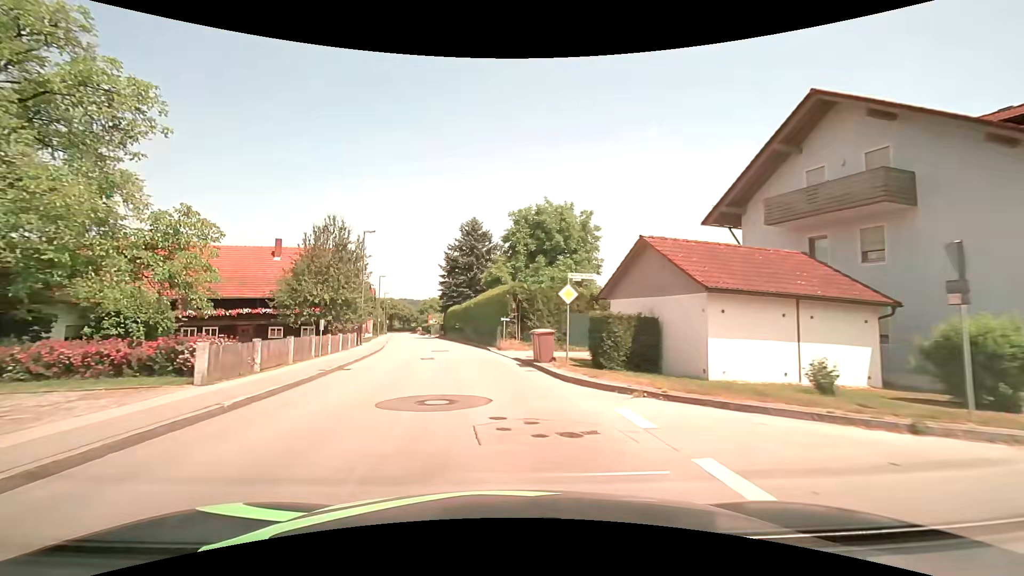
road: unclassified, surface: asphalt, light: Day
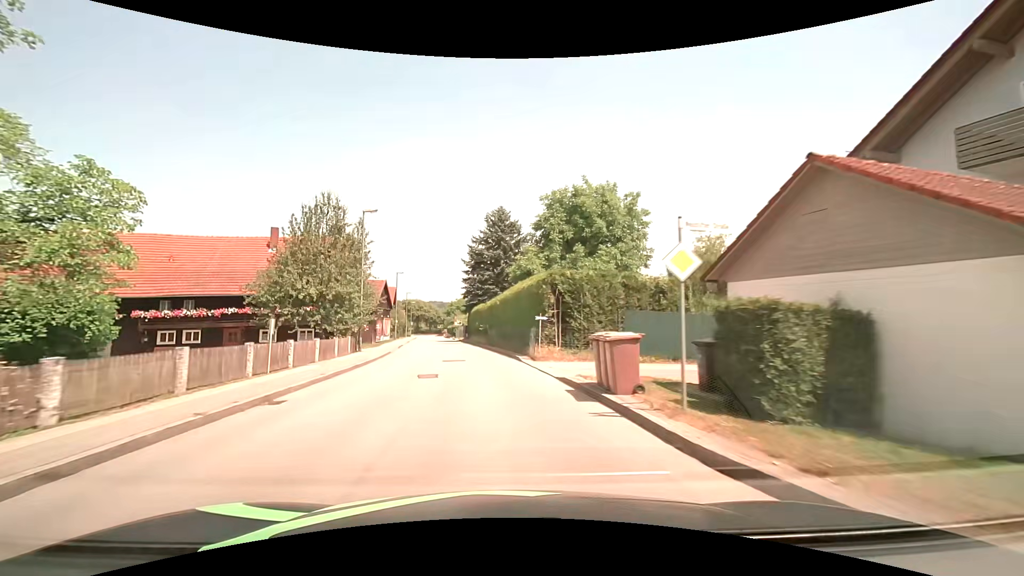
(-0.2, +7.4) m; -3°
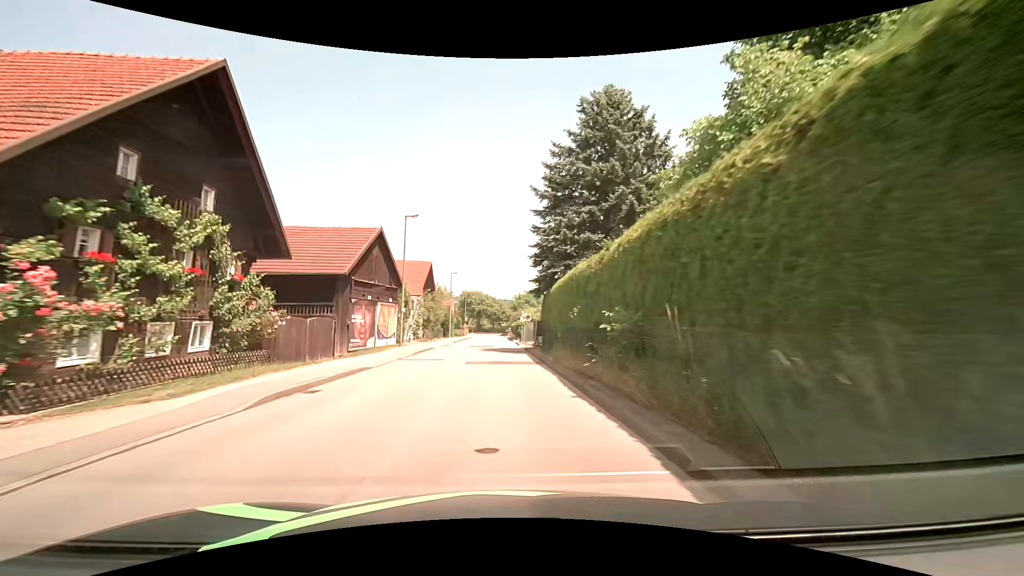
(-2.6, +29.8) m; -9°
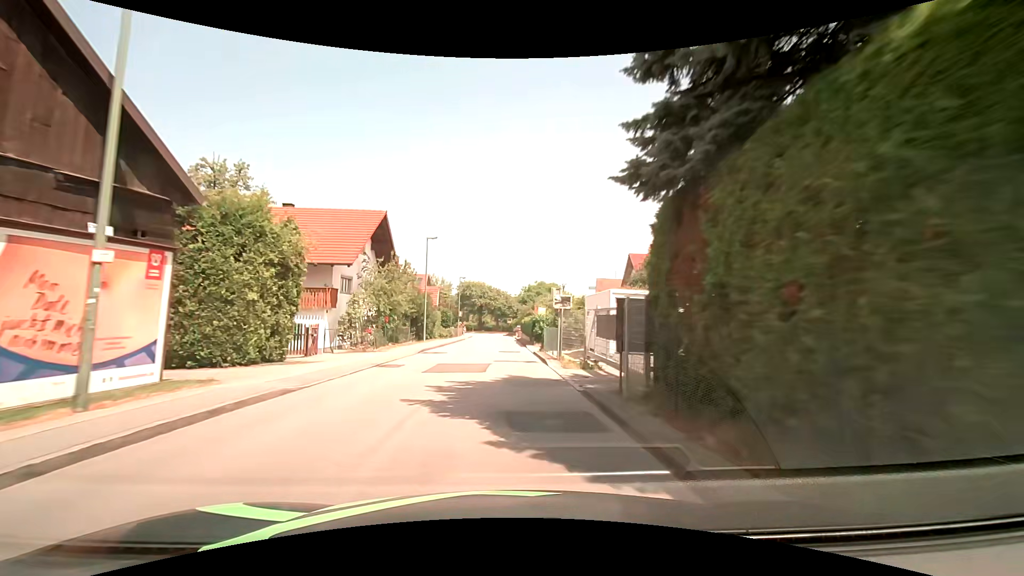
(-0.2, +22.8) m; -1°
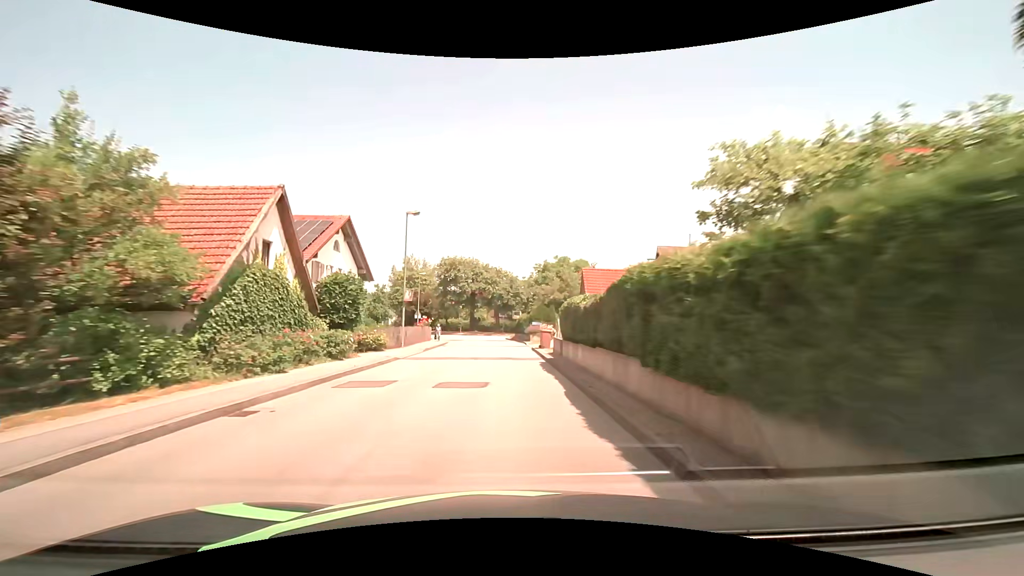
(-0.2, +38.2) m; 0°
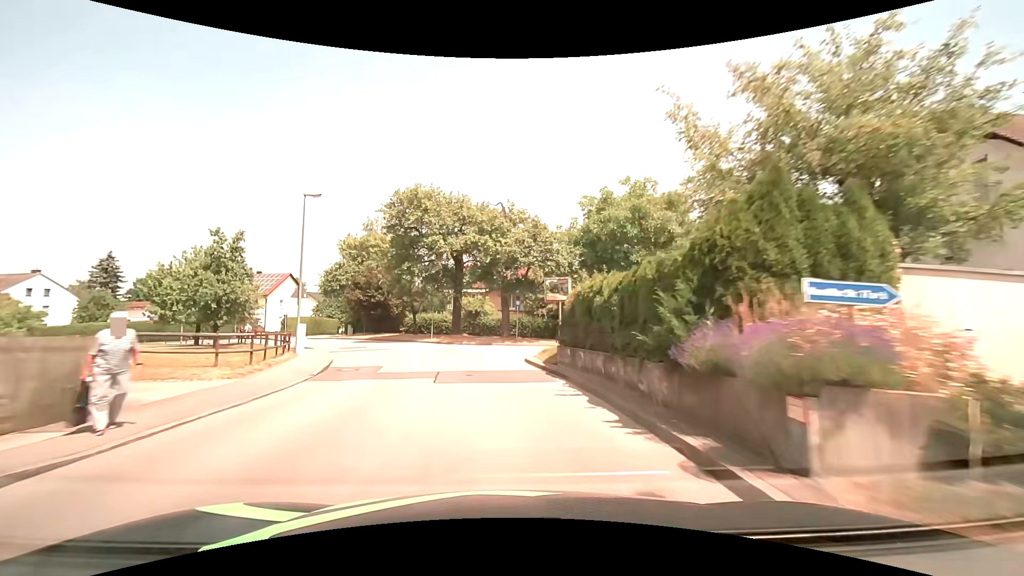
(-0.4, +38.1) m; -1°
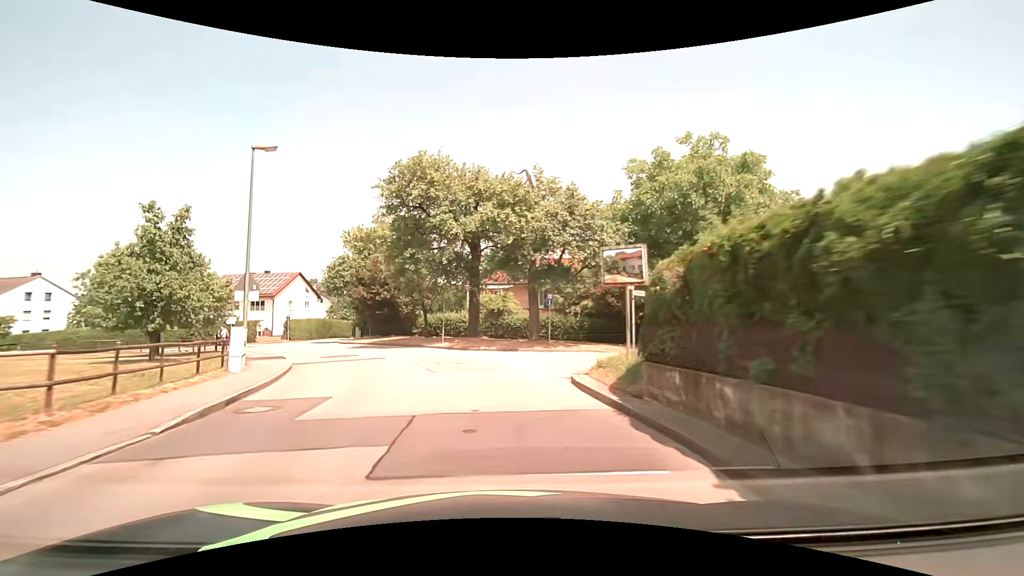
(-0.1, +7.5) m; -2°
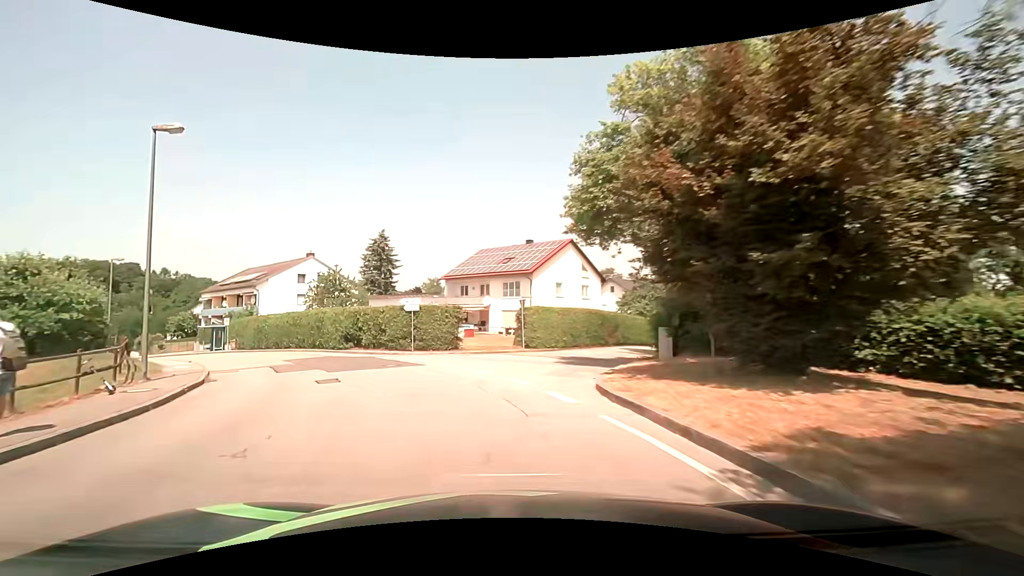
(-8.7, +33.1) m; -33°
(-1, +10) (-5, +19) (-10, +28) (-17, +35) (-25, +42) (-32, +48) (-40, +54) (-48, +60) (-55, +67) (-62, +75) m
